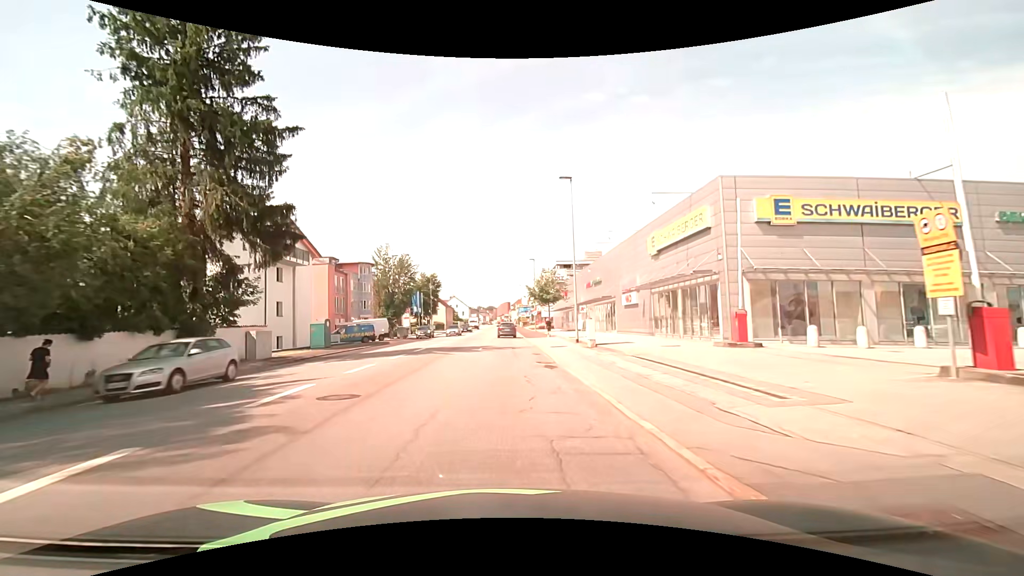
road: tertiary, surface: asphalt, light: Day
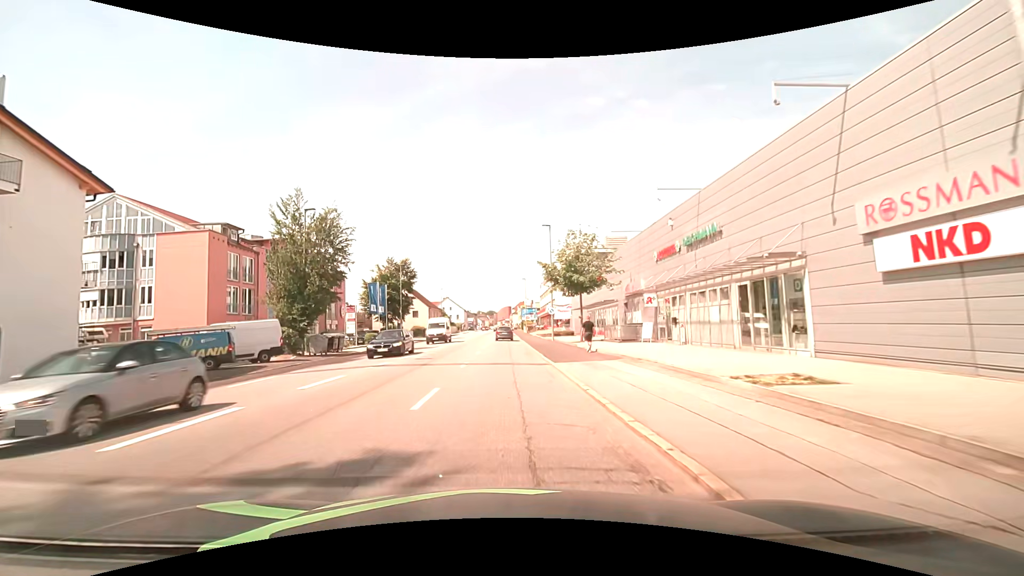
(+0.1, +26.9) m; -1°
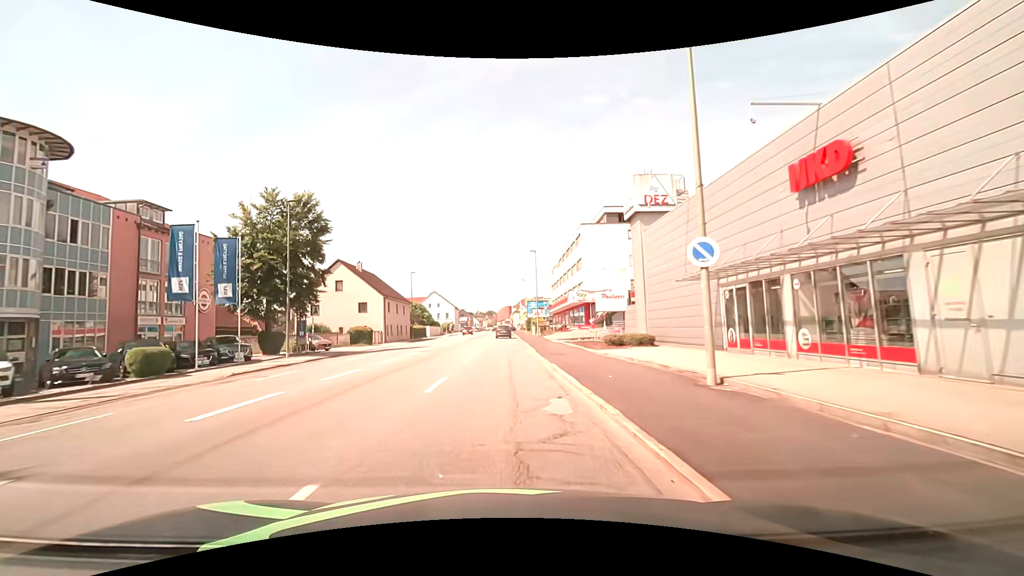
(+0.5, +34.3) m; 0°
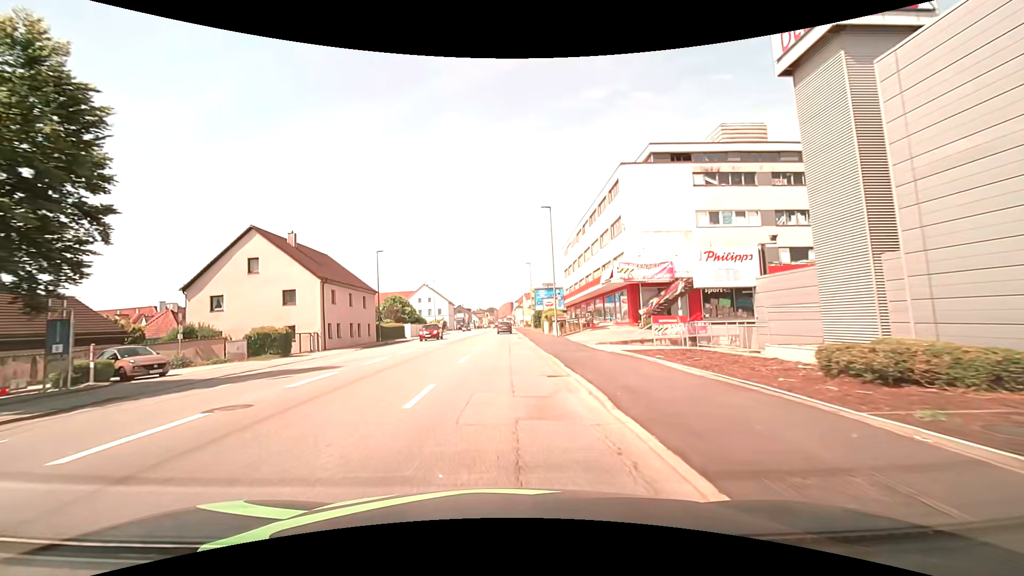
(+0.1, +20.4) m; 0°
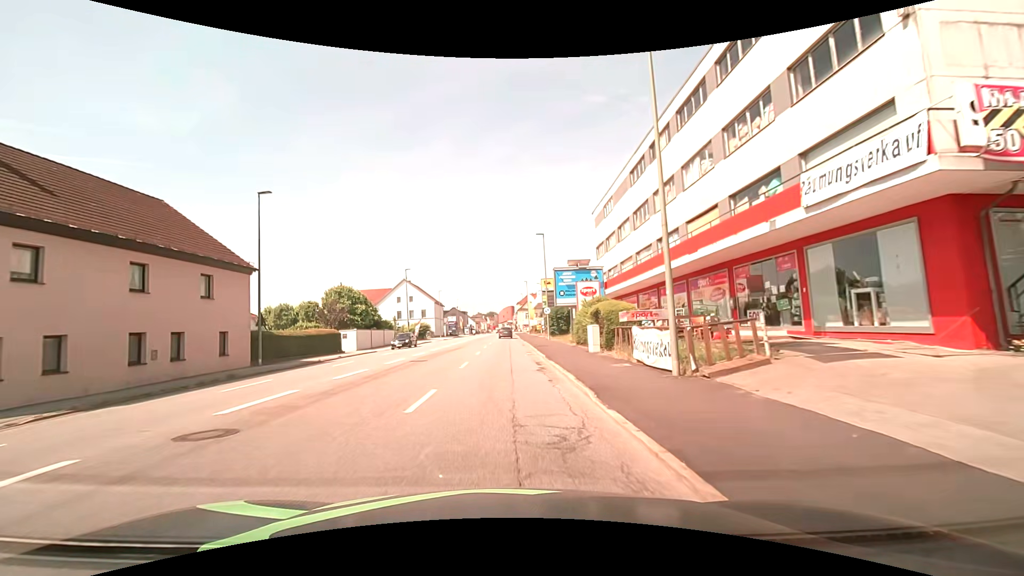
(0.0, +27.1) m; 0°
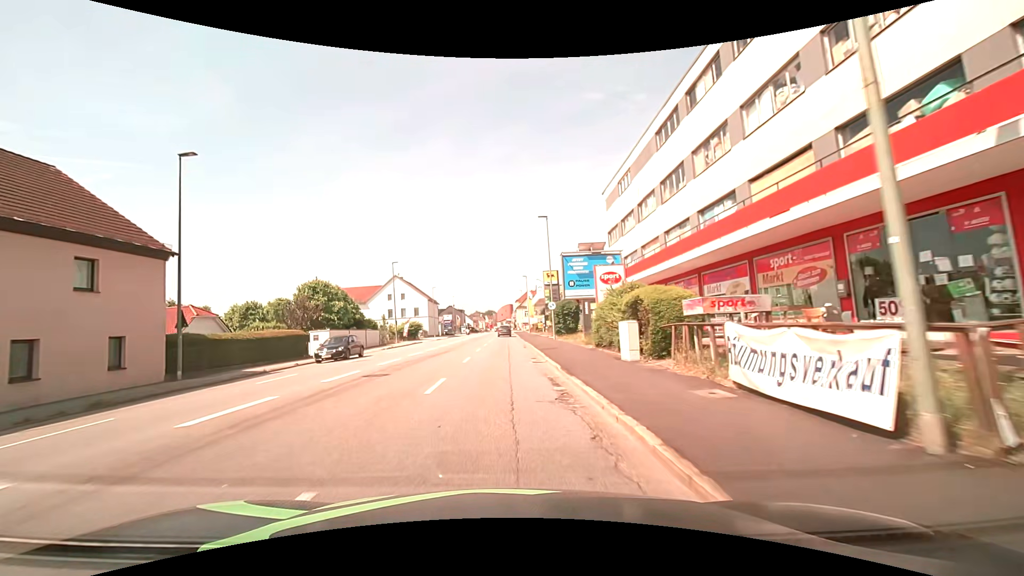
(0.0, +6.9) m; 0°
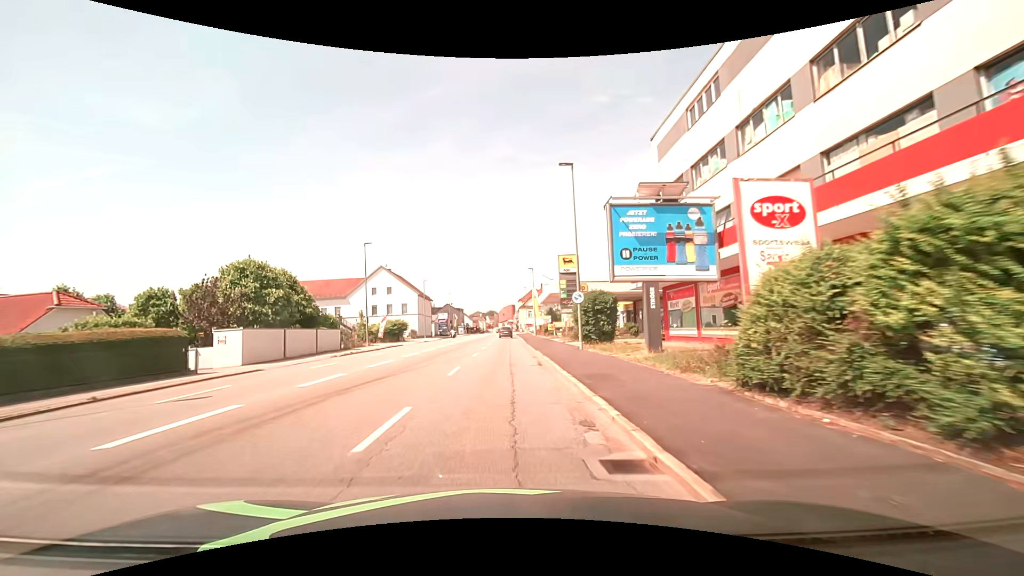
(0.0, +13.8) m; 0°
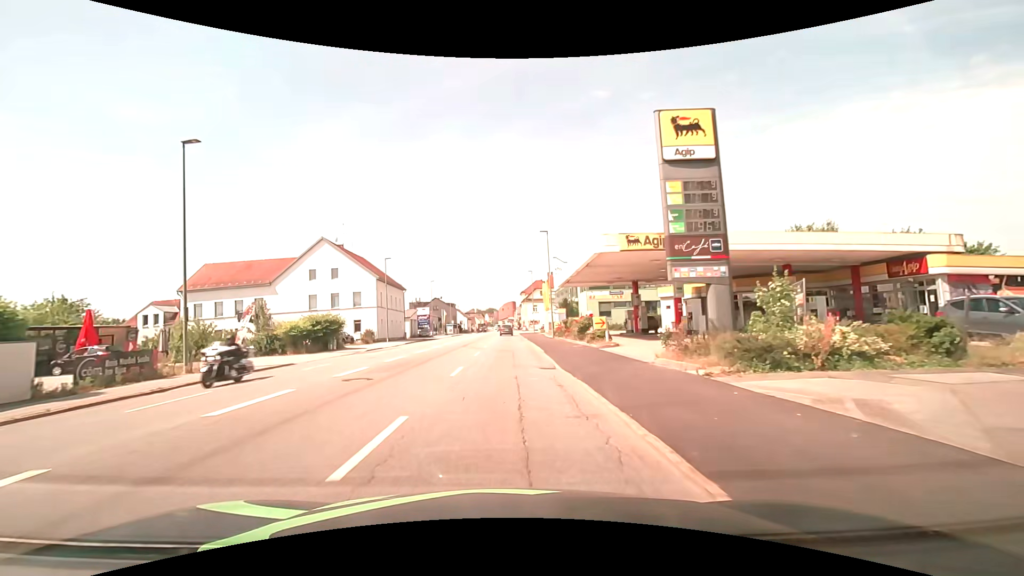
(-0.1, +28.1) m; 0°
(0, +10) (0, +20) (0, +30) (0, +40) (0, +50) (0, +60) (0, +70) (0, +80) (0, +90) (0, +100) m
